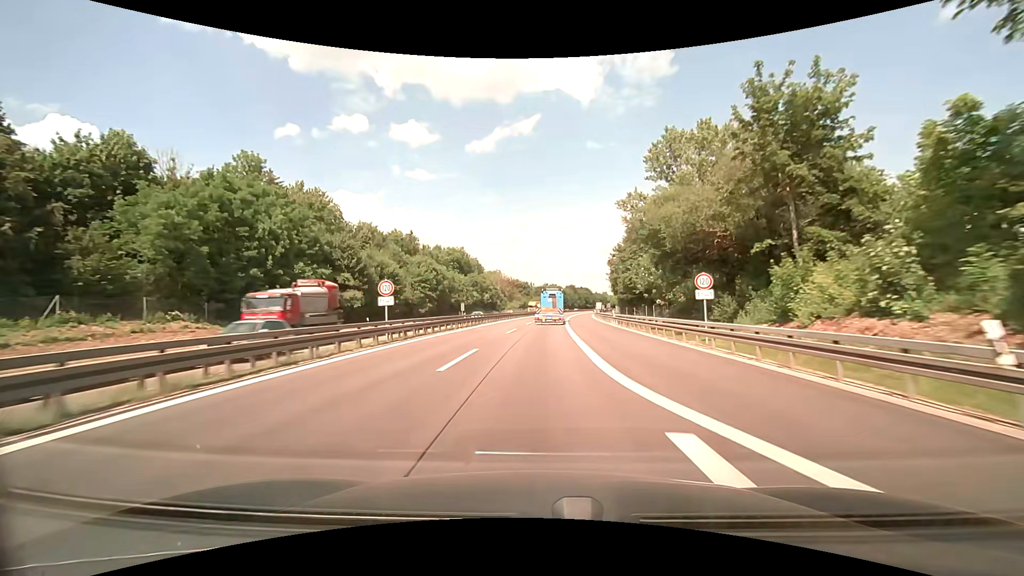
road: motorway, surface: asphalt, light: Day
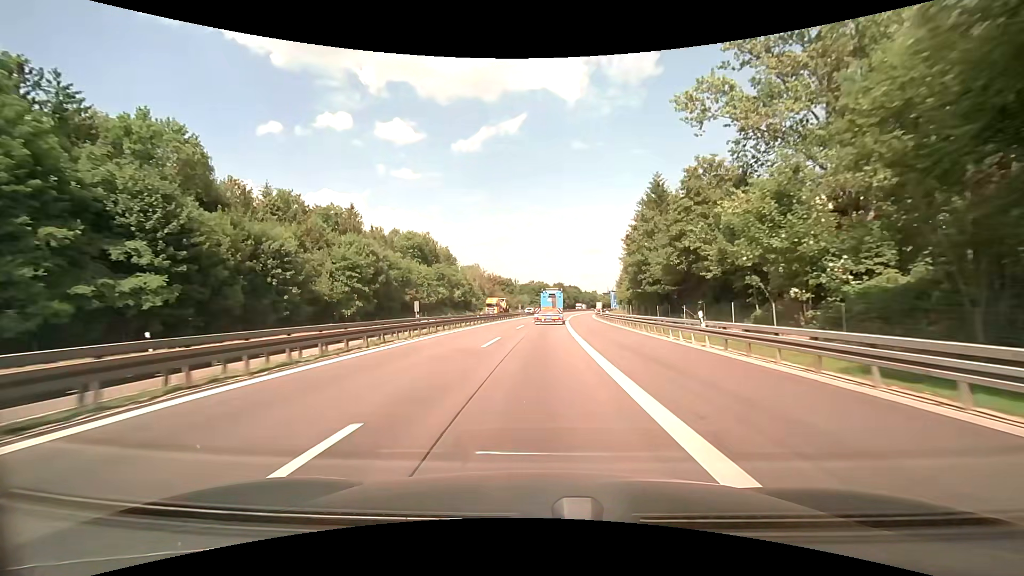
(+0.4, +29.3) m; +2°
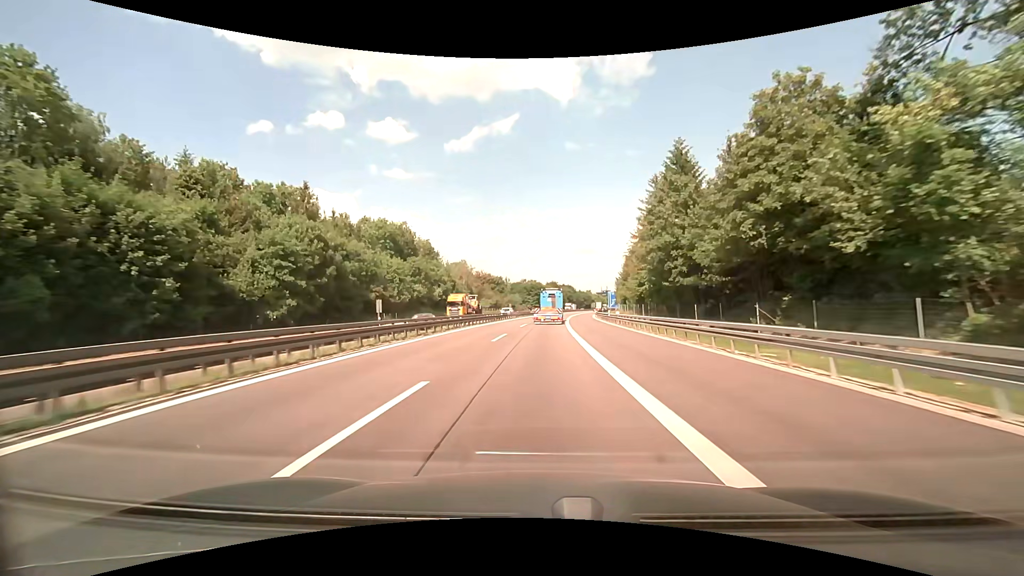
(+0.1, +14.7) m; +1°
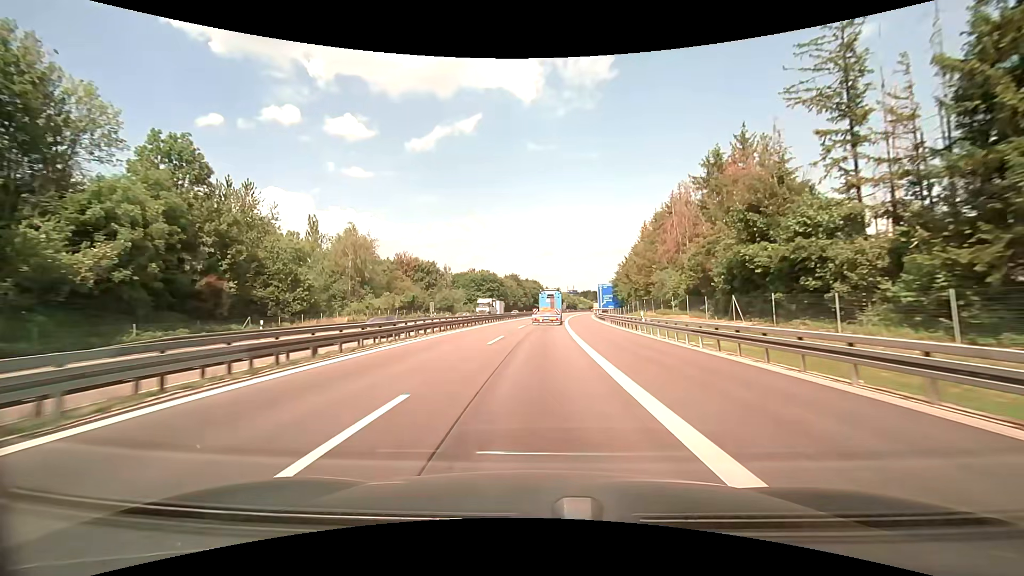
(+2.7, +73.6) m; +4°
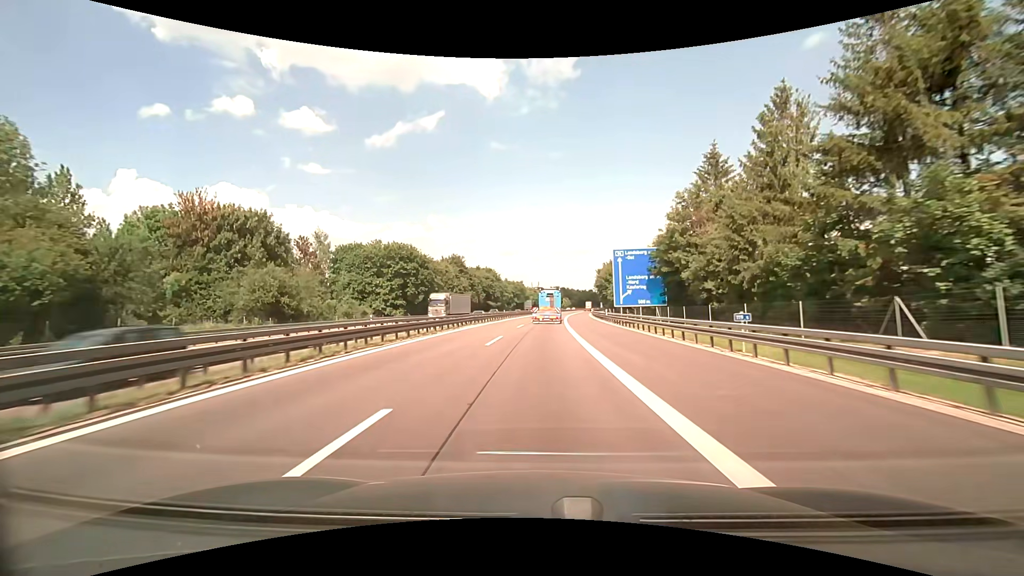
(+2.6, +73.3) m; +4°
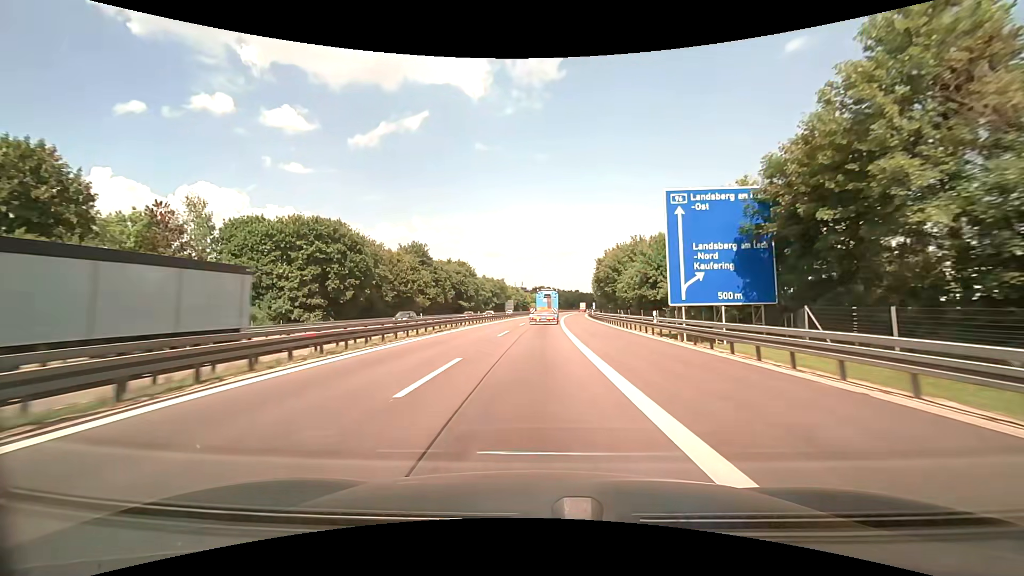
(+0.5, +29.1) m; +2°
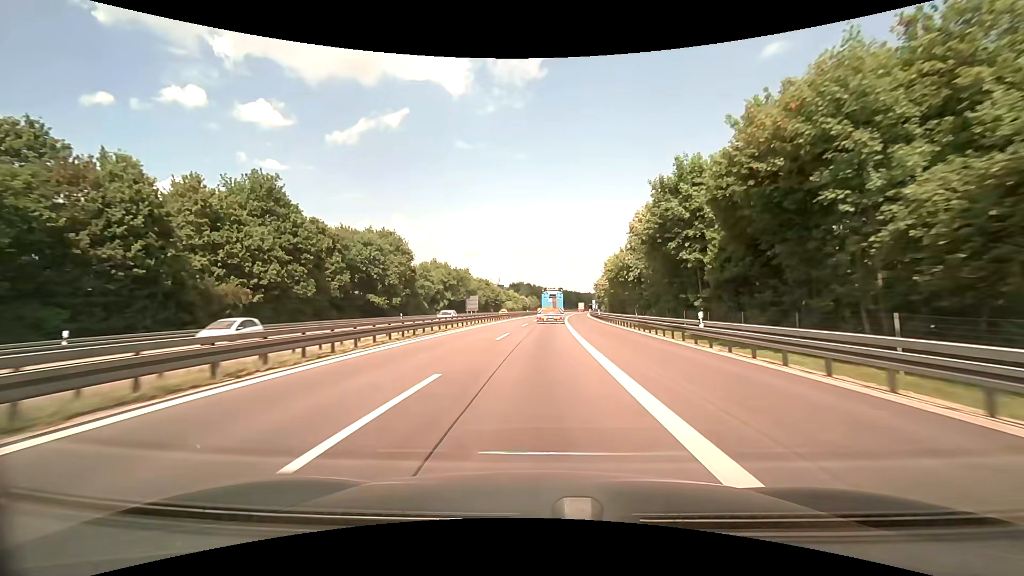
(+1.3, +57.6) m; +2°
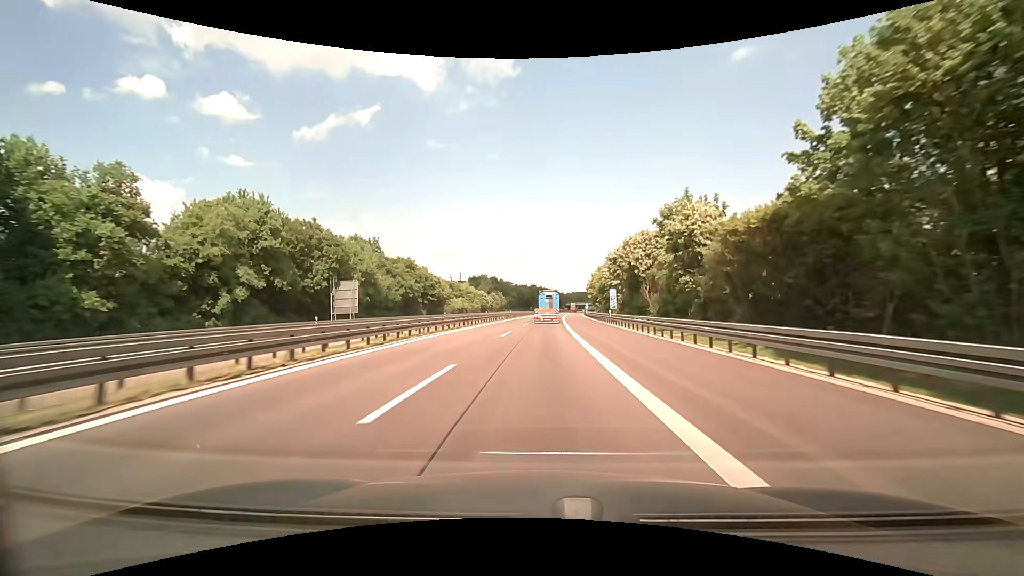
(+2.4, +70.5) m; +3°
(0, +10) (0, +20) (0, +30) (+1, +40) (+1, +50) (+2, +60) (+2, +70) (+3, +80) (+3, +90) (+4, +100) m
